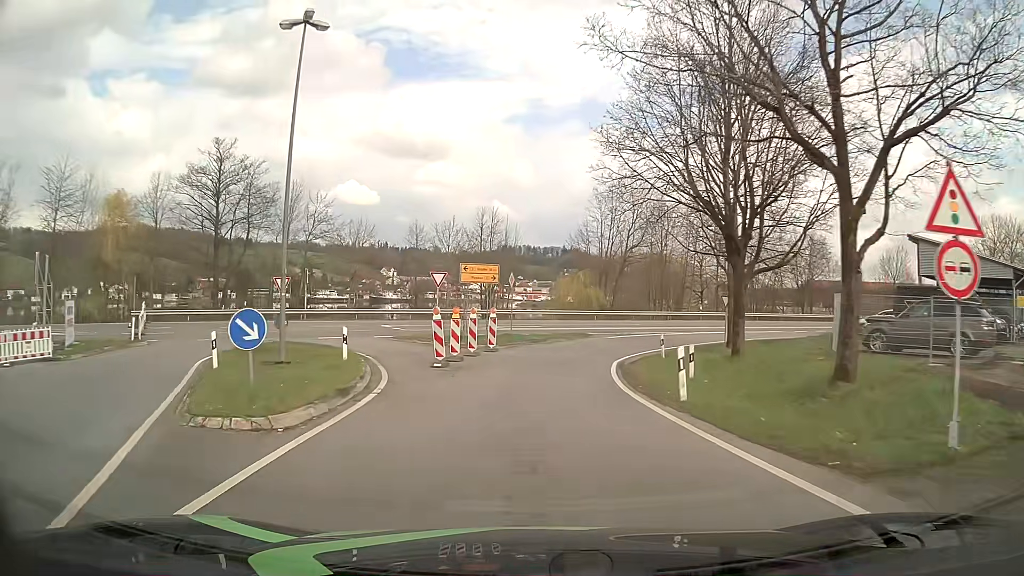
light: Day
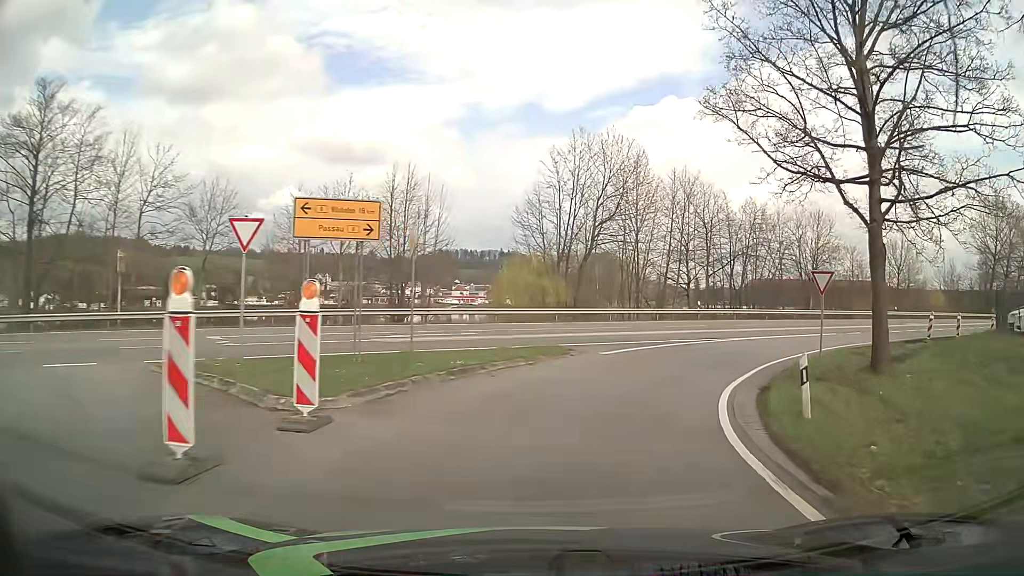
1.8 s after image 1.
(+0.2, +18.1) m; +6°
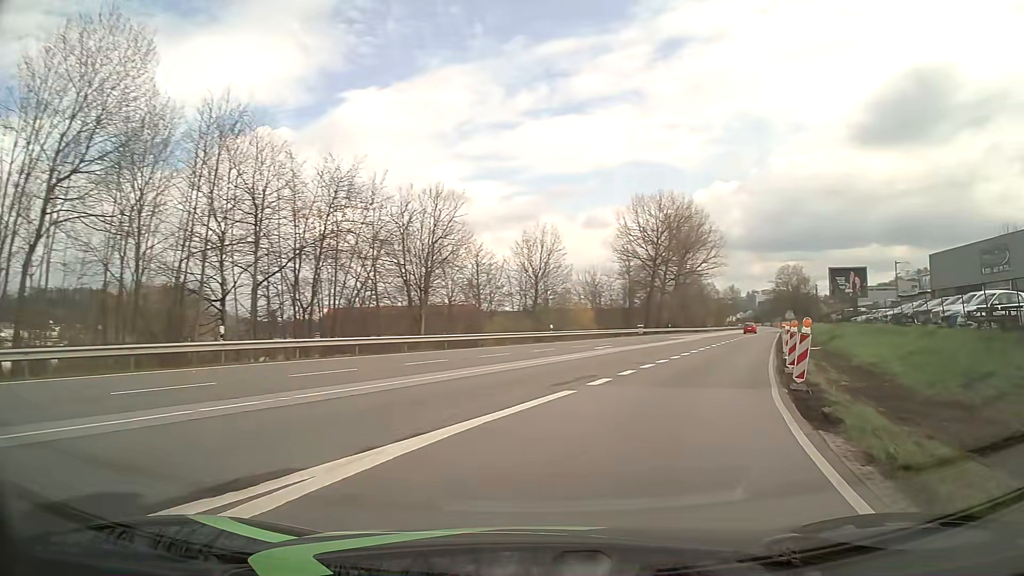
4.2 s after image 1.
(+6.4, +22.9) m; +35°
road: unclassified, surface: asphalt
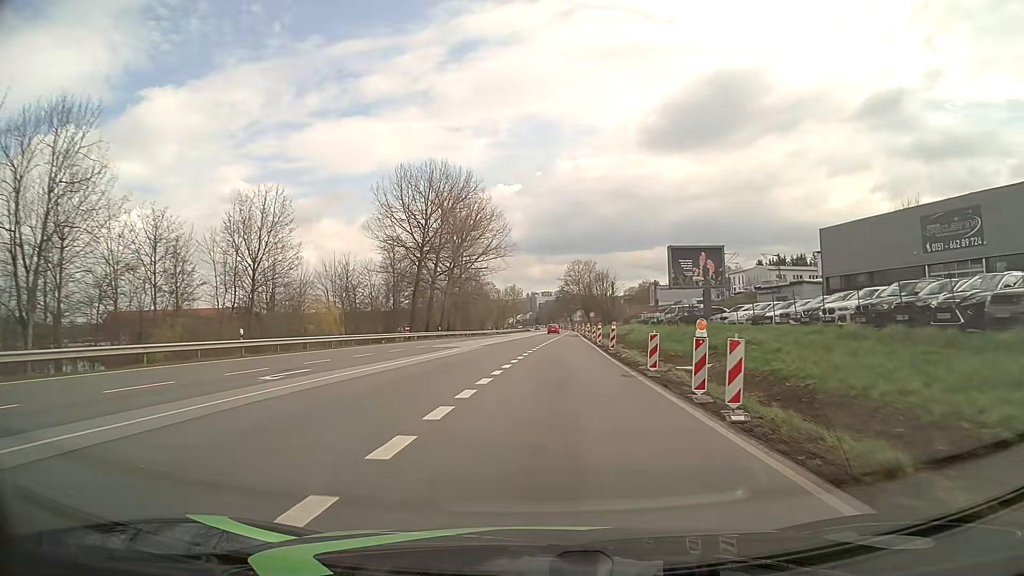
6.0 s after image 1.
(+4.4, +19.4) m; +19°
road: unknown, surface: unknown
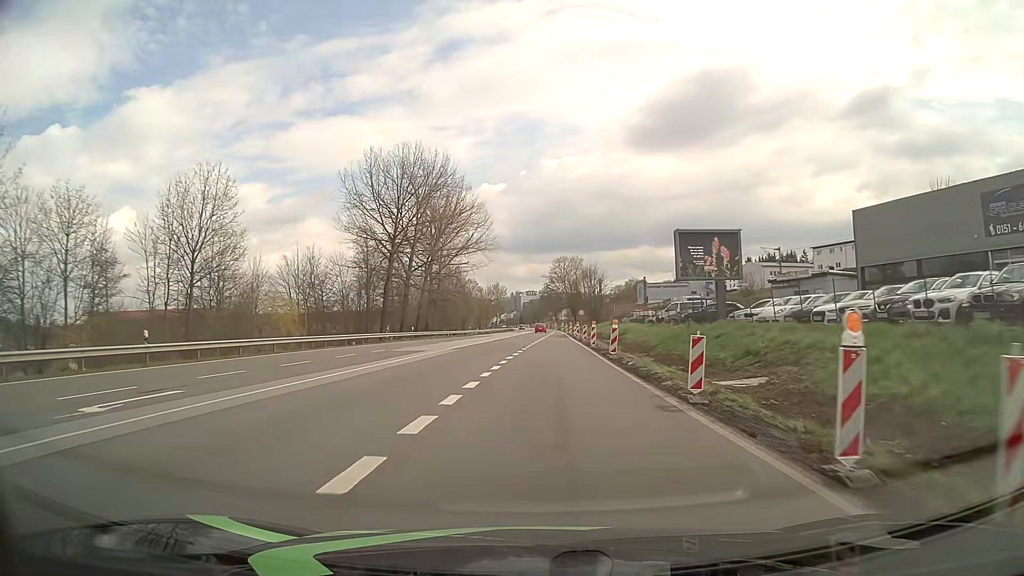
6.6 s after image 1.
(+0.1, +7.4) m; +1°
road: primary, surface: asphalt
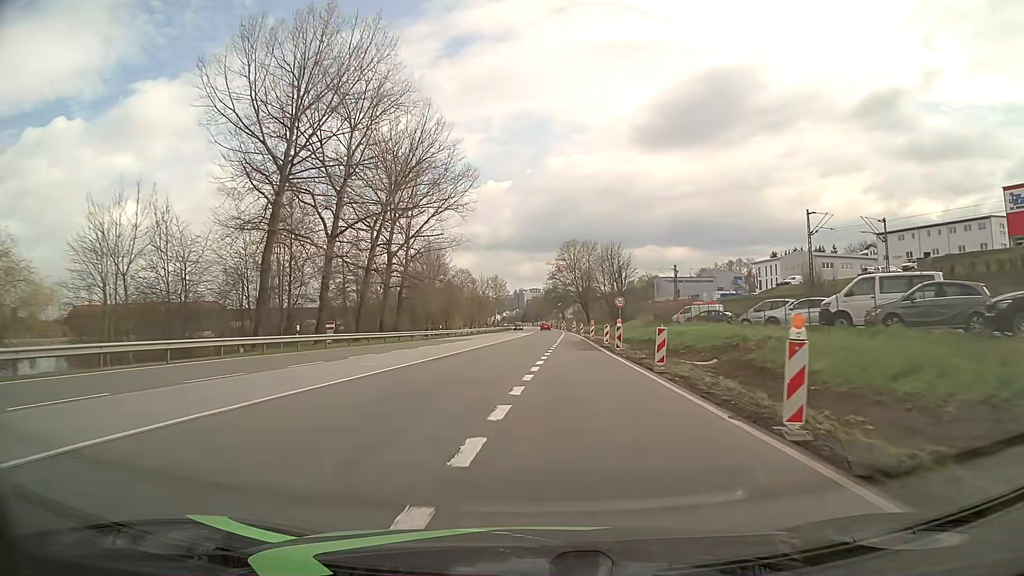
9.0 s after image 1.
(+0.2, +32.8) m; 0°
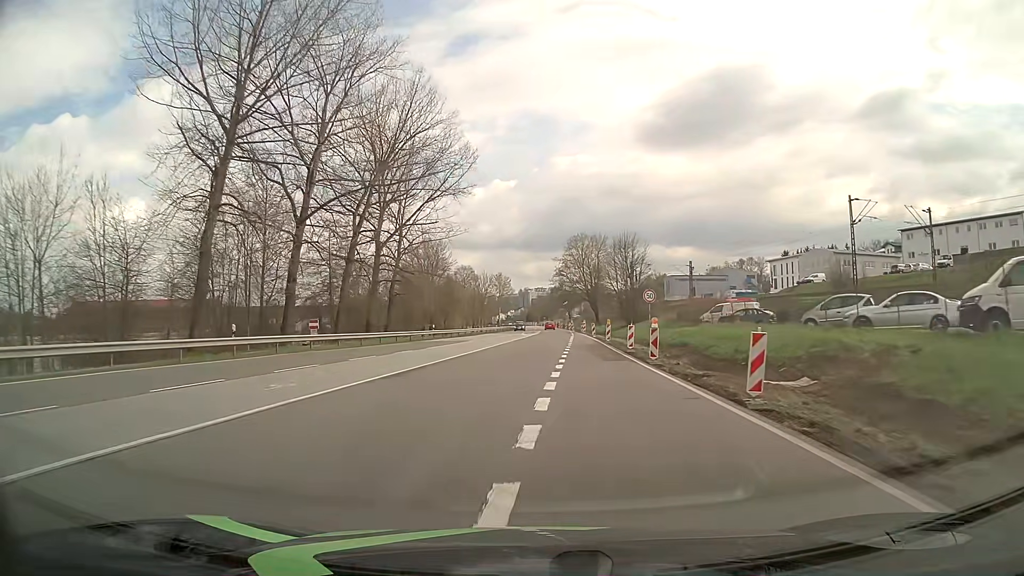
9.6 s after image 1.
(0.0, +8.3) m; 0°
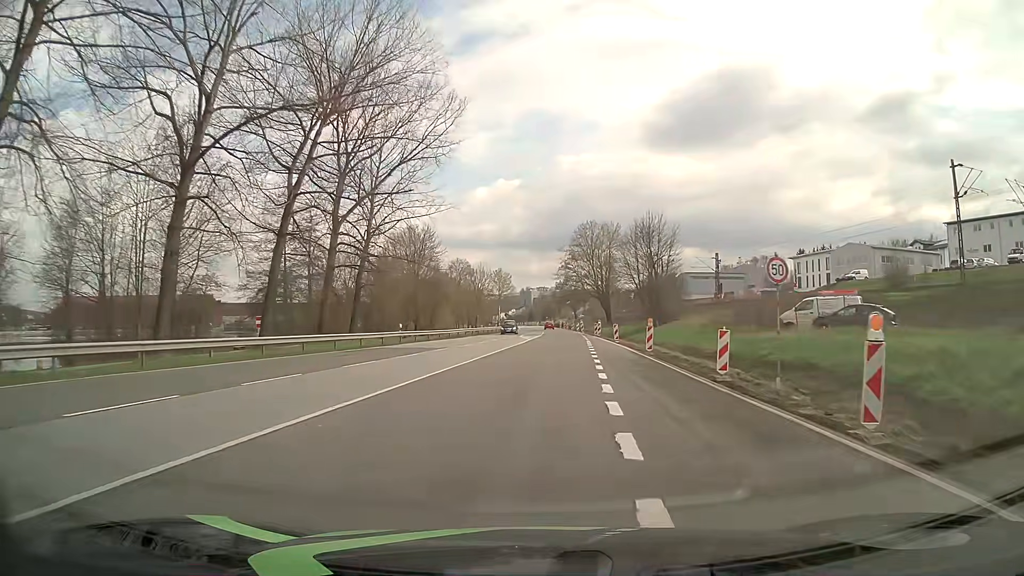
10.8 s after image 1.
(-0.1, +15.9) m; 0°
